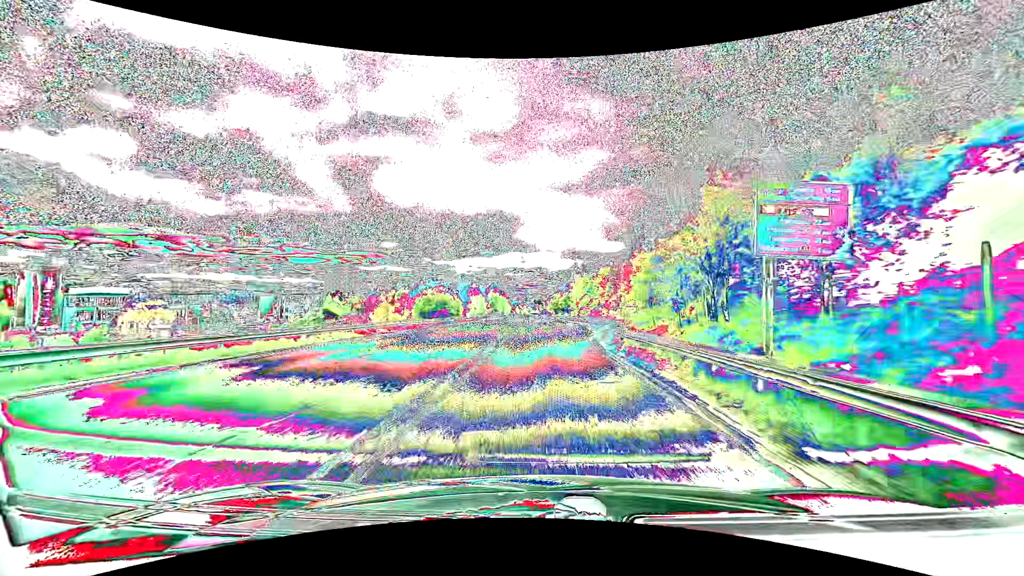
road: primary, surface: asphalt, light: Day
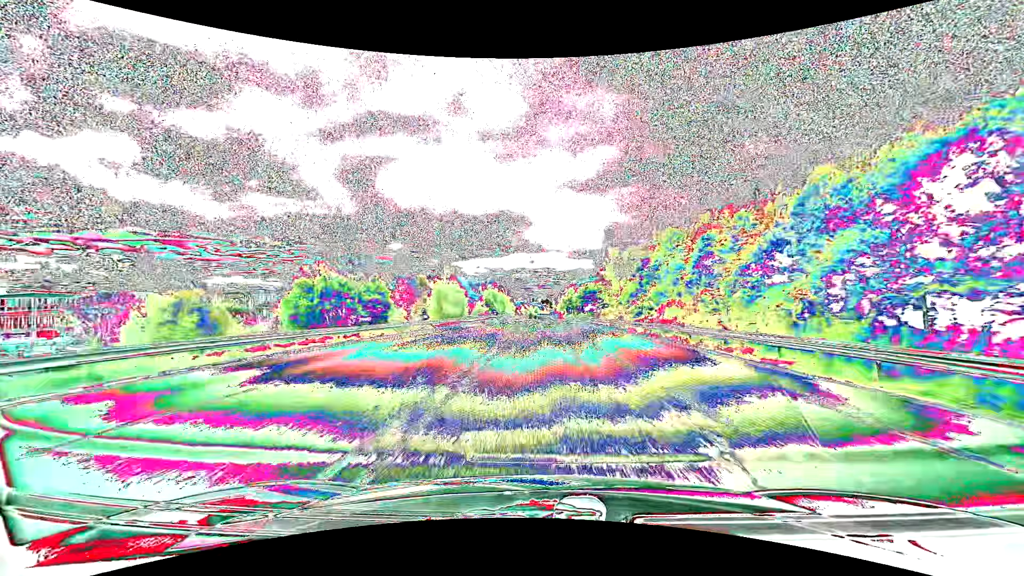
(-0.2, +43.0) m; -1°
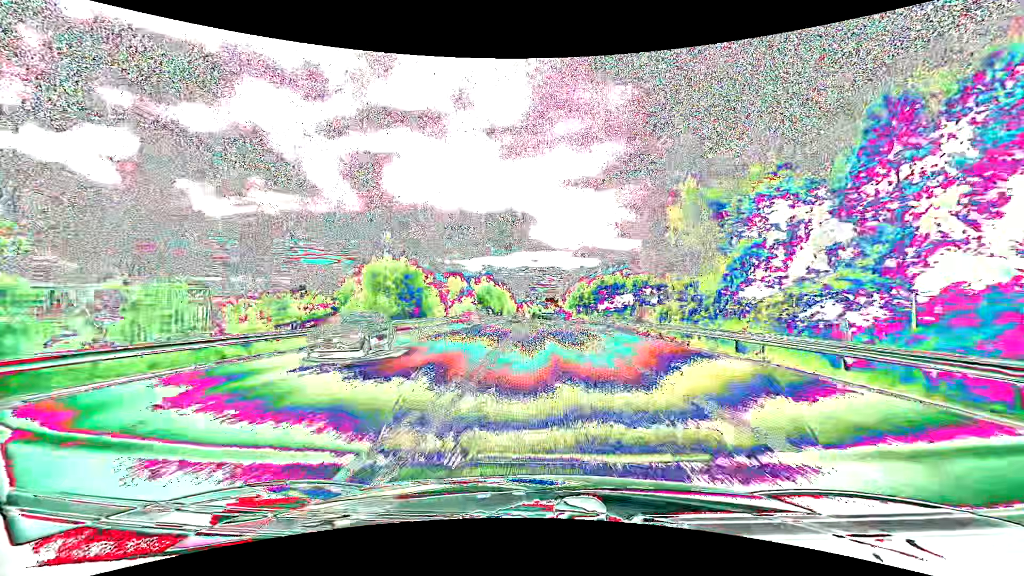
(-0.2, +30.8) m; 0°
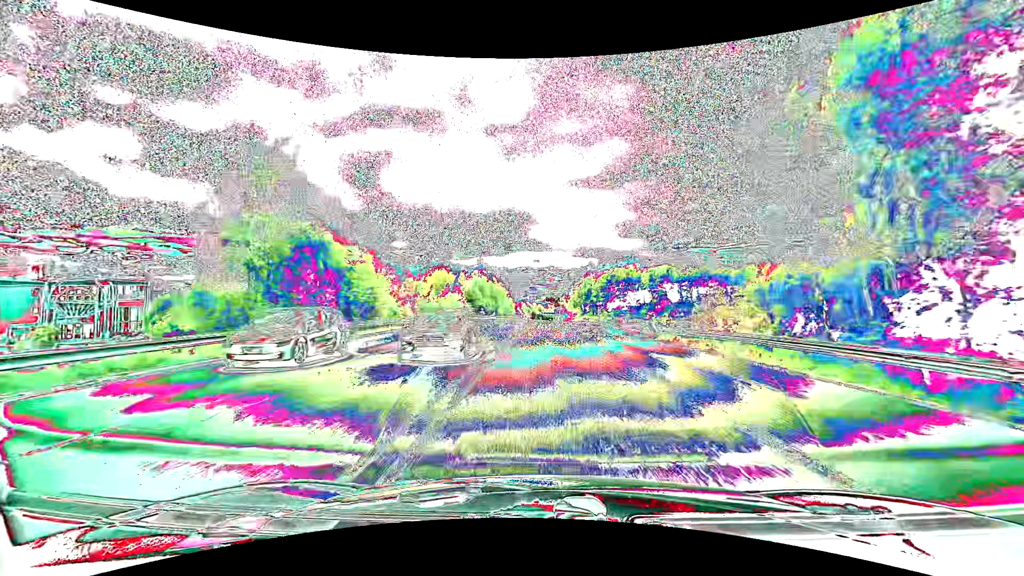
(0.0, +19.9) m; 0°
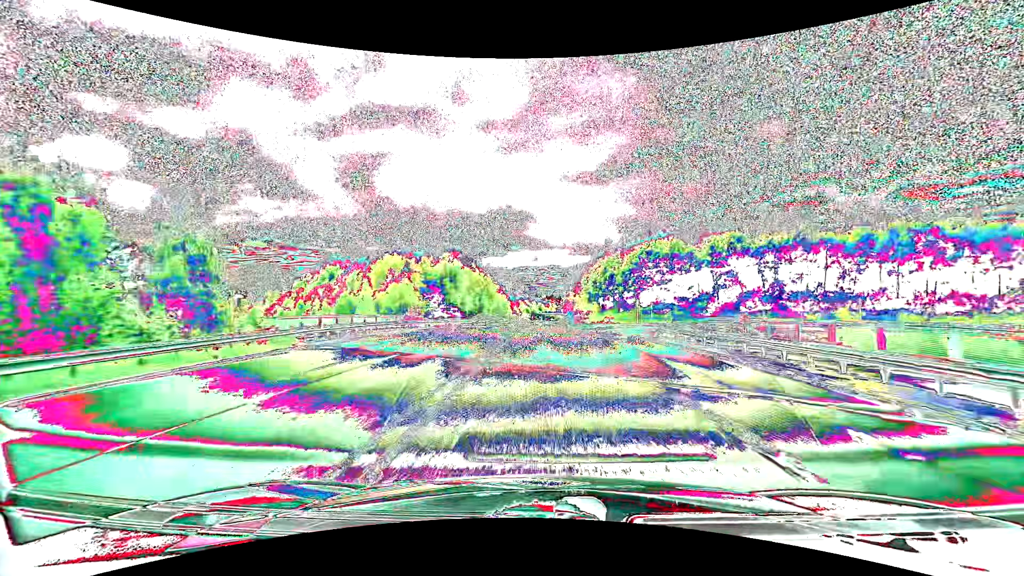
(0.0, +40.0) m; 0°
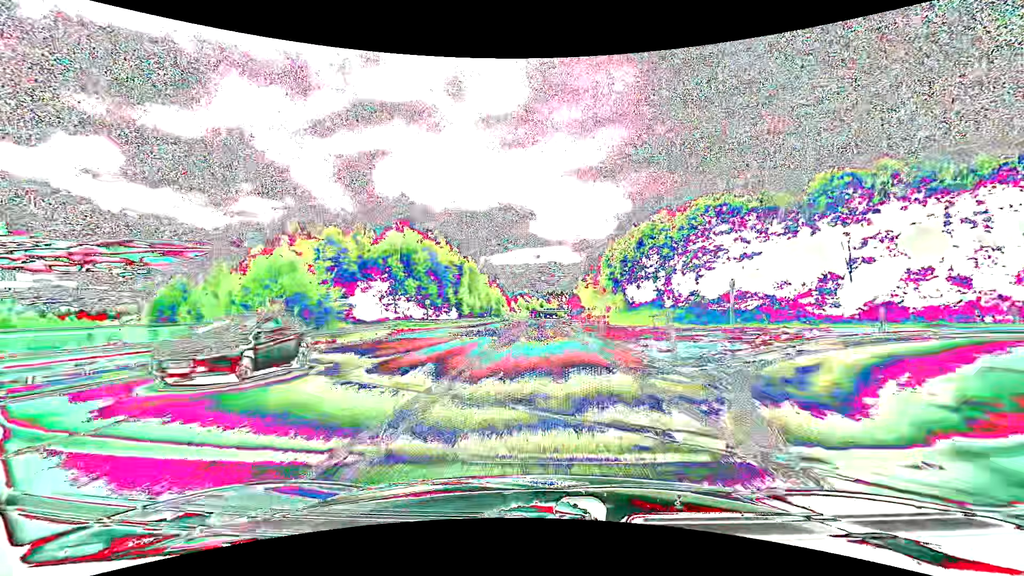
(0.0, +31.1) m; 0°
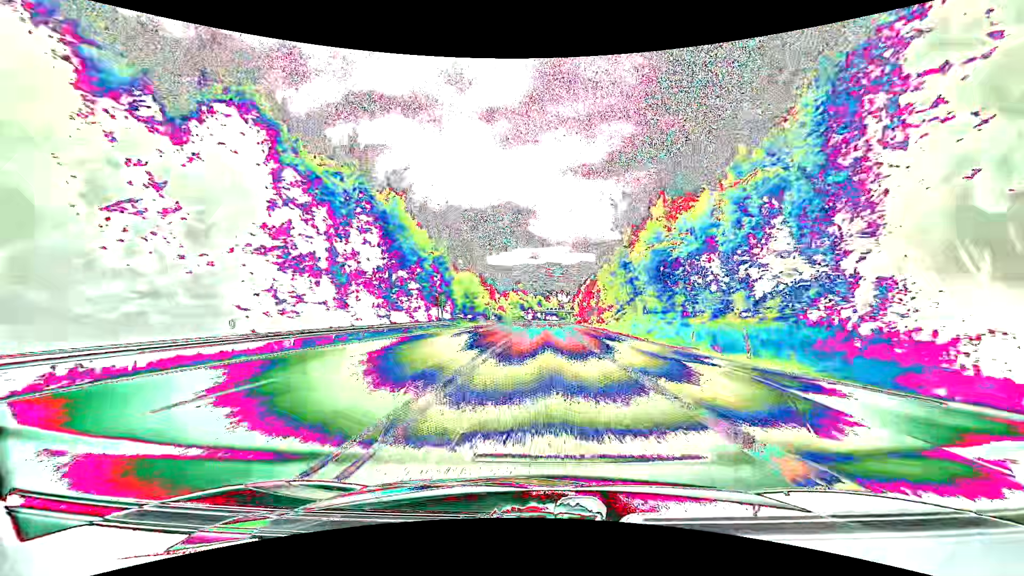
(+0.1, +55.8) m; 0°
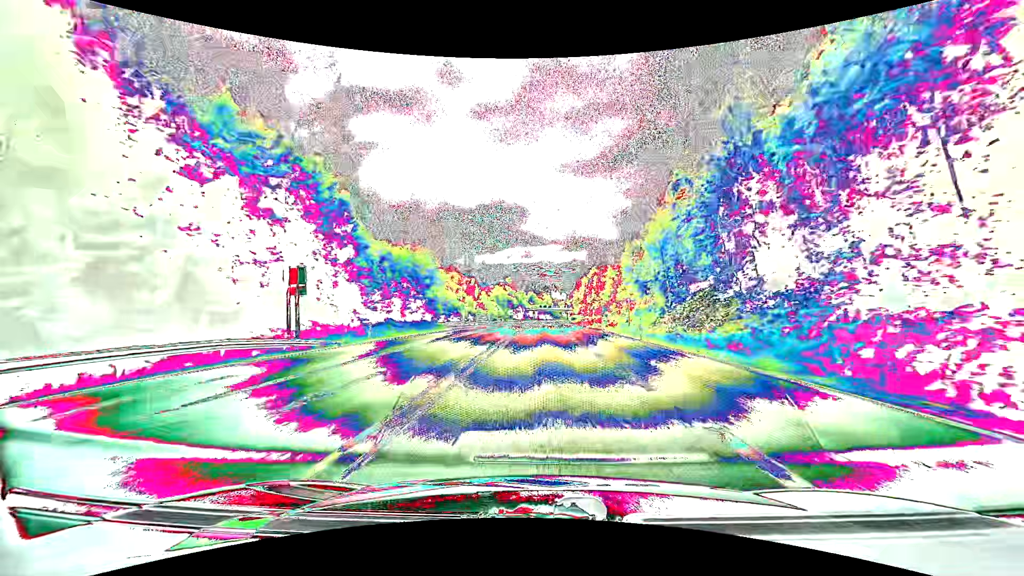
(+0.4, +36.5) m; +1°
(0, +10) (0, +20) (0, +30) (0, +40) (0, +50) (0, +60) (0, +70) (0, +80) (+1, +90) (+1, +100) m
